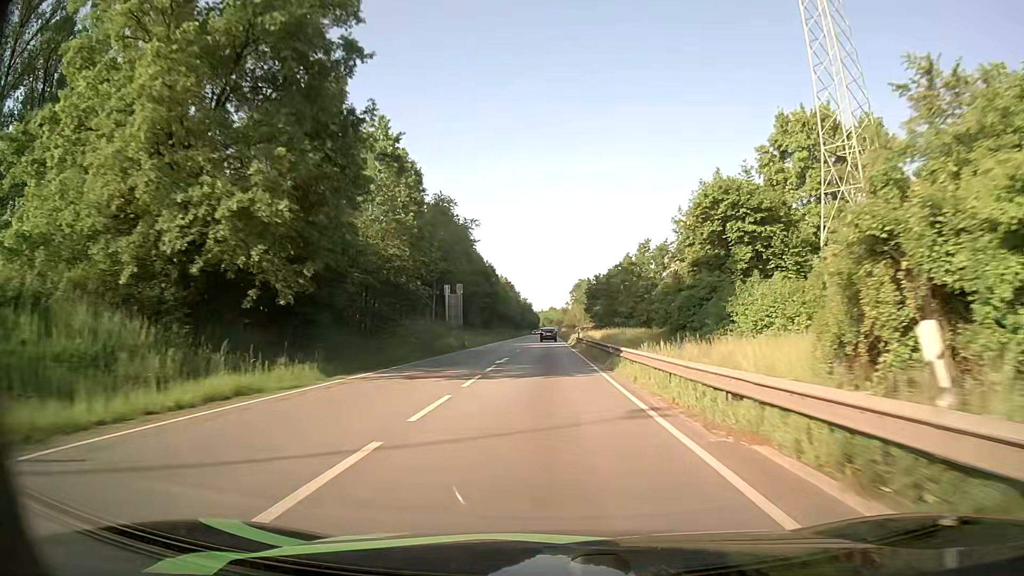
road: primary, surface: asphalt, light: Day
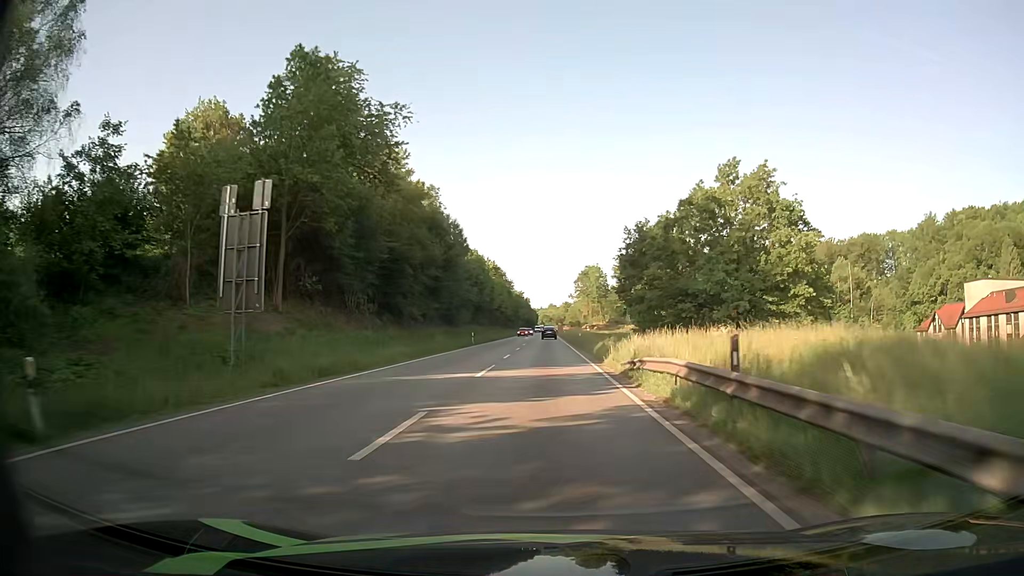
(0.0, +47.4) m; 0°
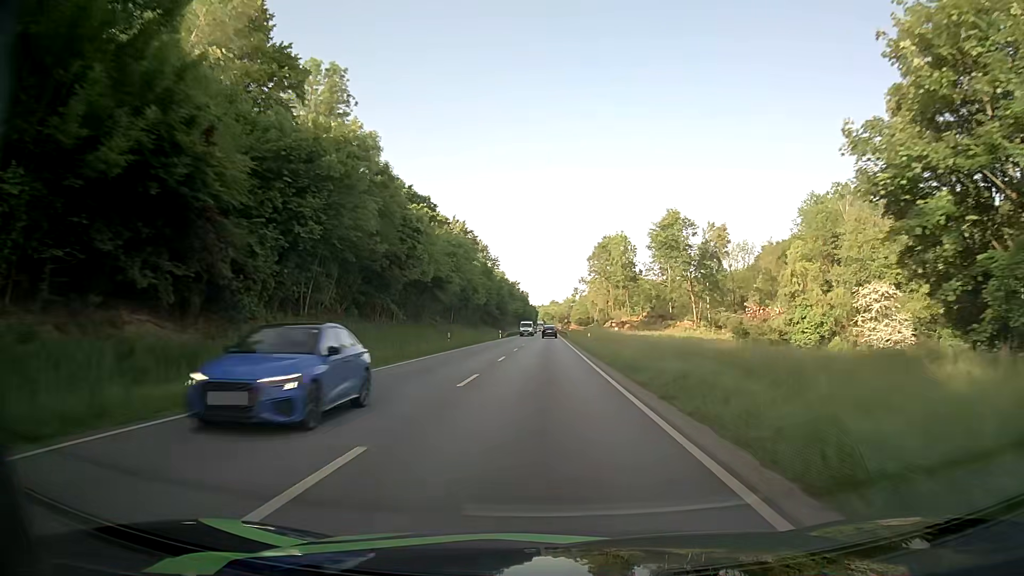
(-0.1, +63.3) m; 0°
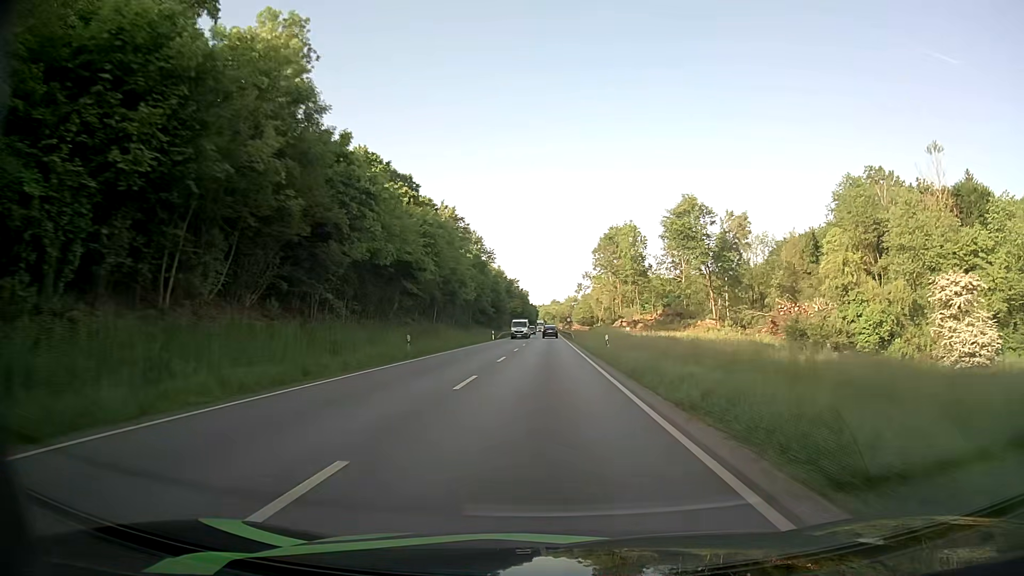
(-0.1, +13.0) m; 0°
